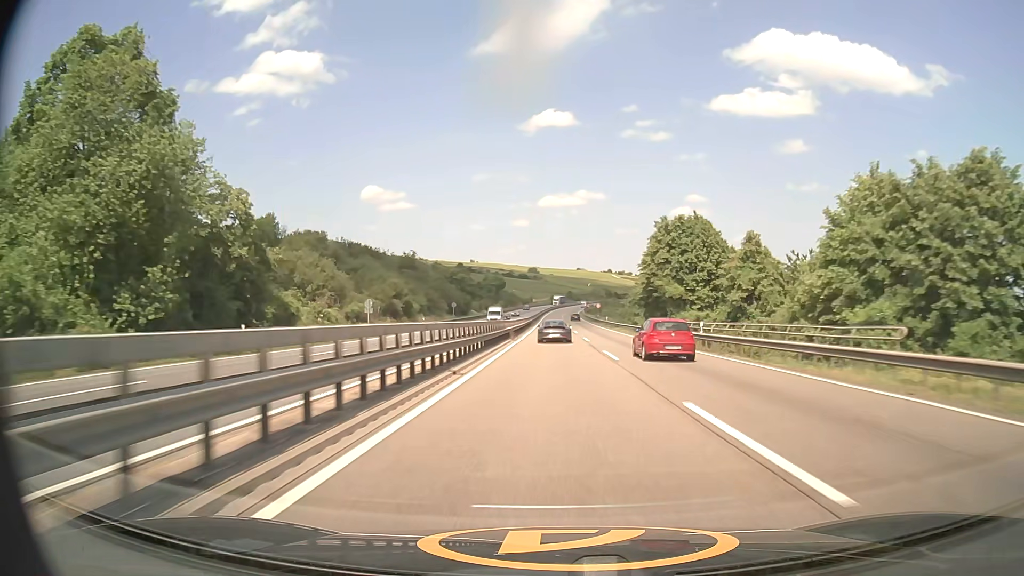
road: motorway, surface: asphalt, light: Day
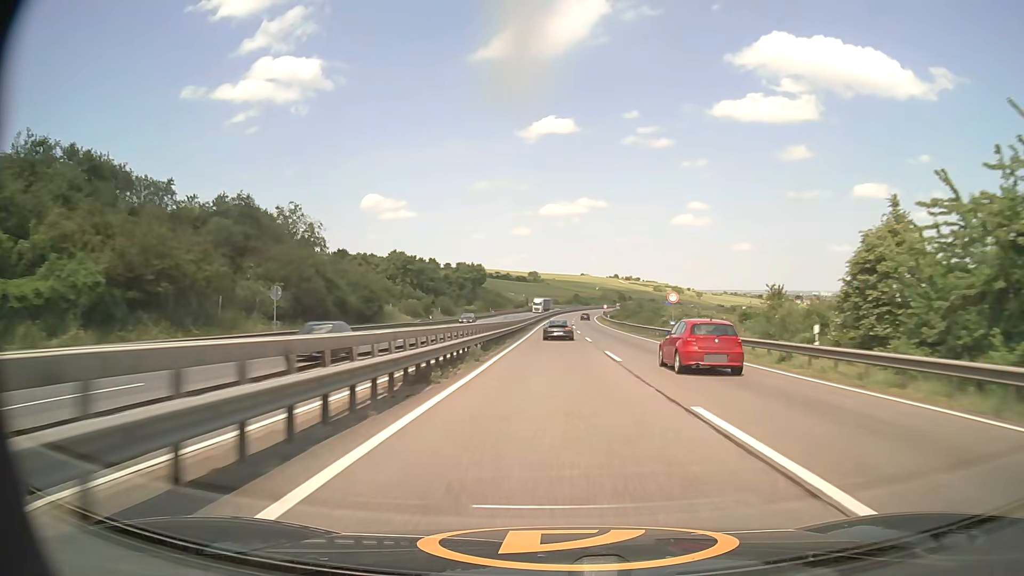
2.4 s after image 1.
(-0.1, +72.3) m; 0°
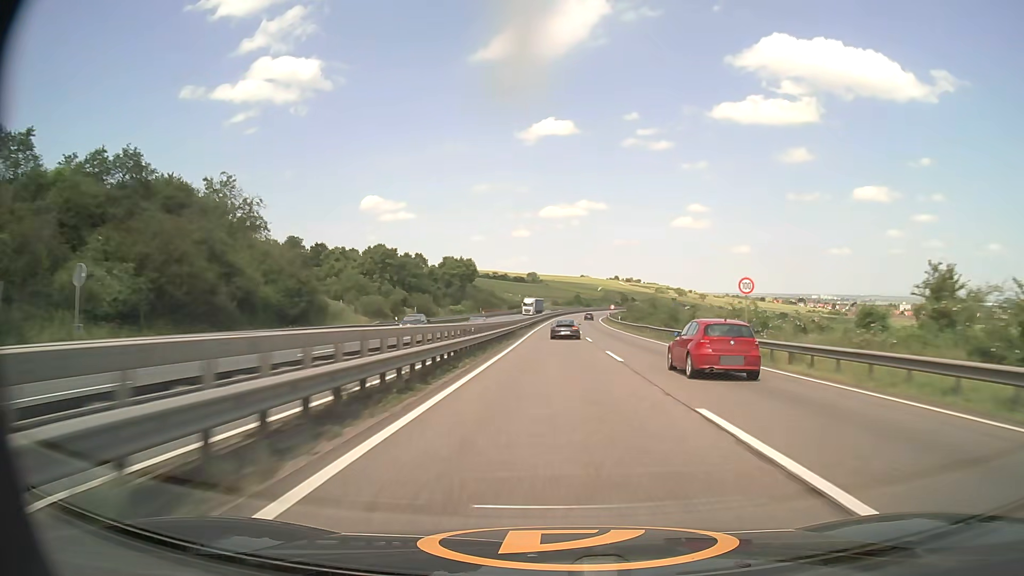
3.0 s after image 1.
(0.0, +18.2) m; 0°
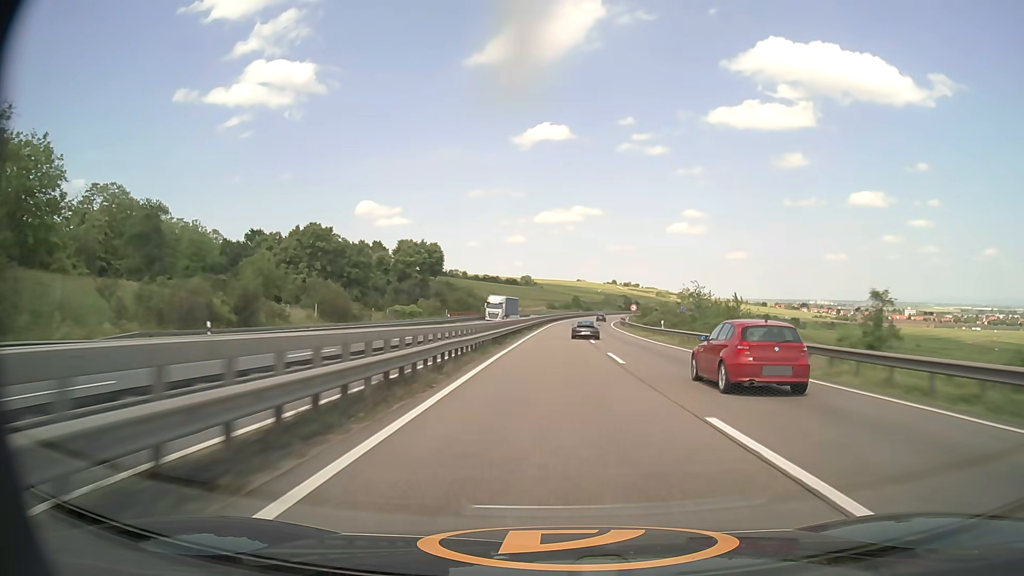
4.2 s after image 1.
(+0.1, +36.7) m; 0°
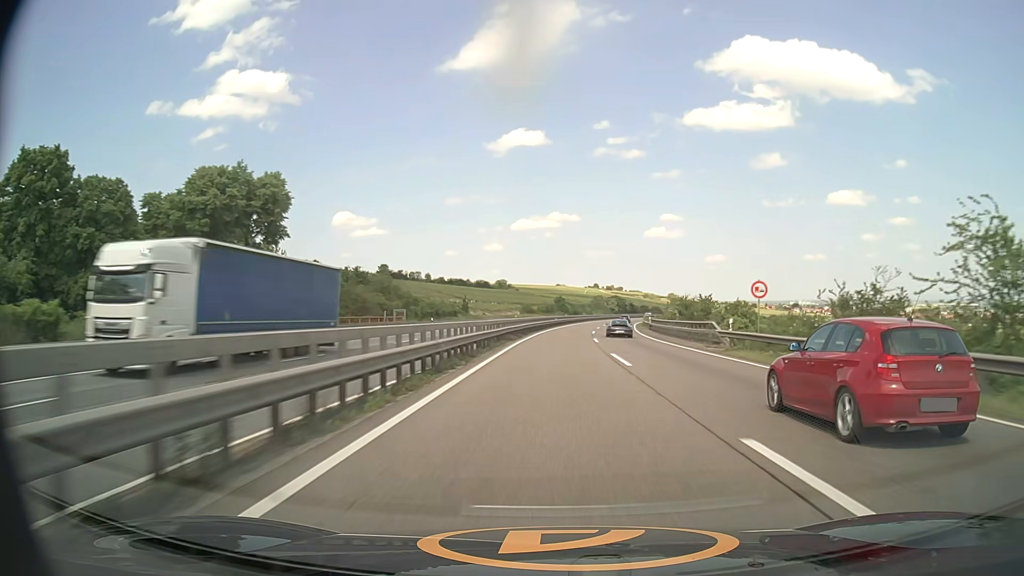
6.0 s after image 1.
(+0.6, +55.8) m; +2°
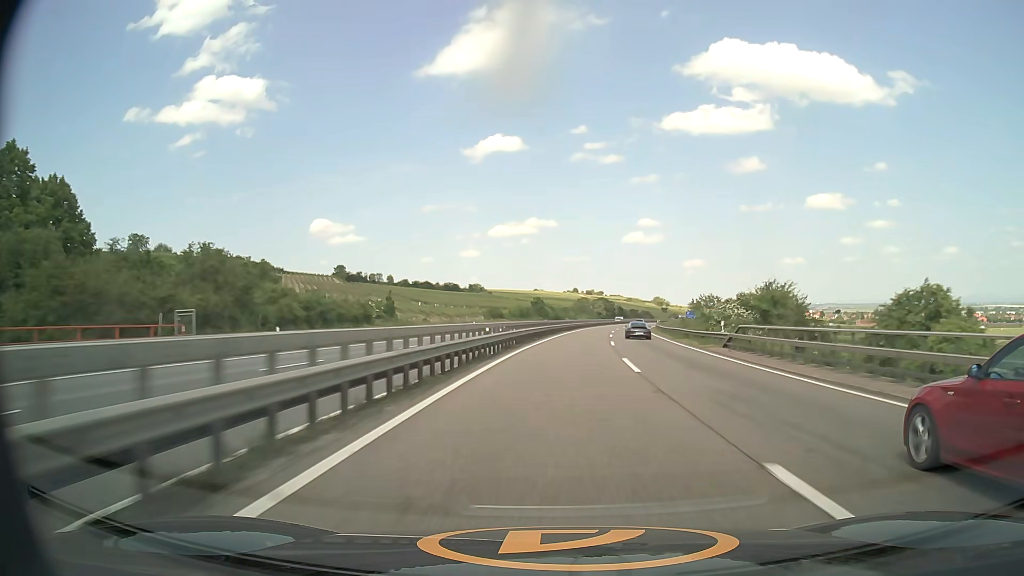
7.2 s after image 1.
(+0.5, +37.2) m; +2°
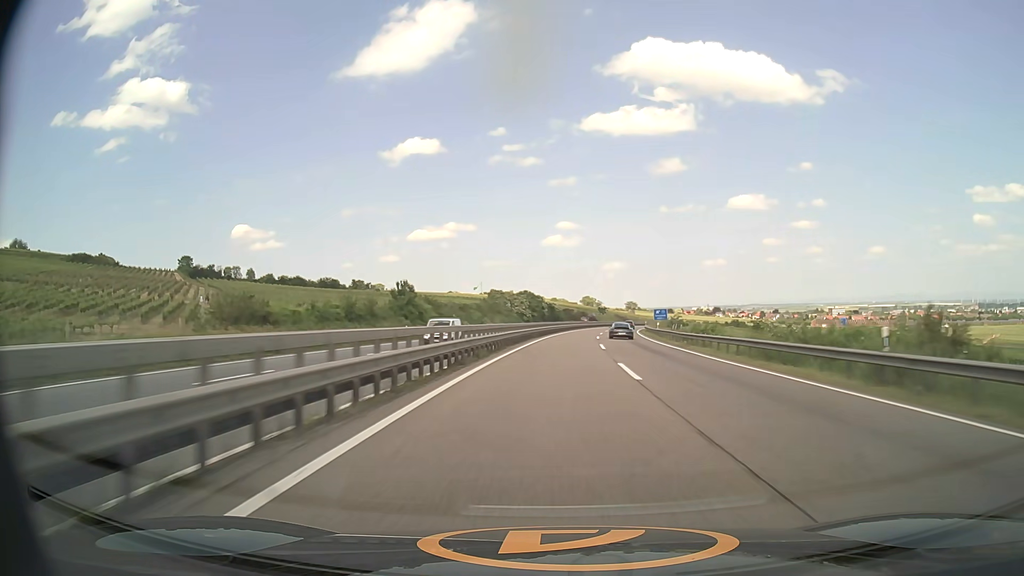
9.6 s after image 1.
(+4.8, +74.2) m; +7°
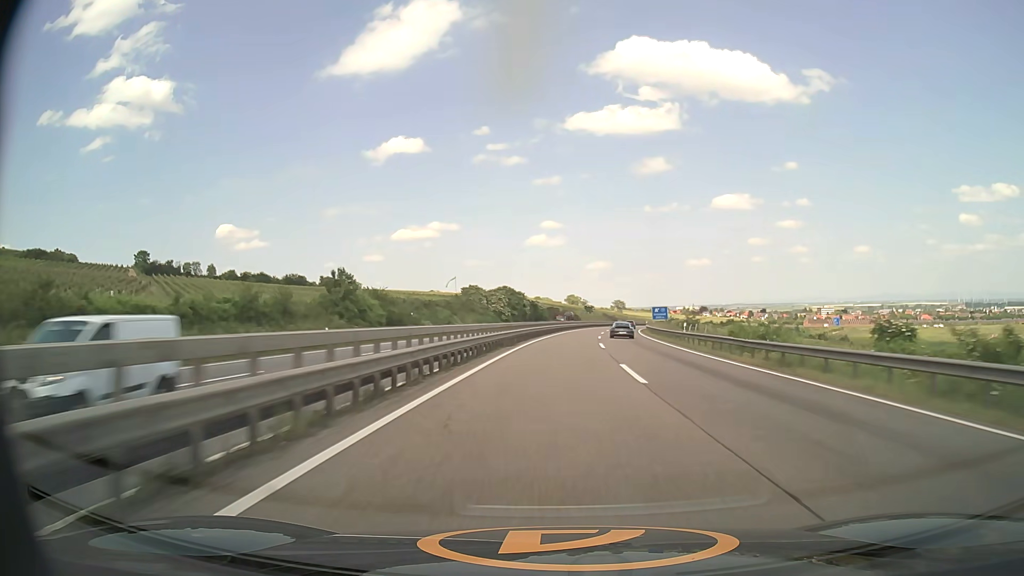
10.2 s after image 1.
(+0.2, +18.7) m; +1°
(0, +10) (0, +20) (+1, +30) (+1, +40) (+2, +50) (+2, +60) (+3, +70) (+5, +80) (+6, +90) (+7, +100) m
